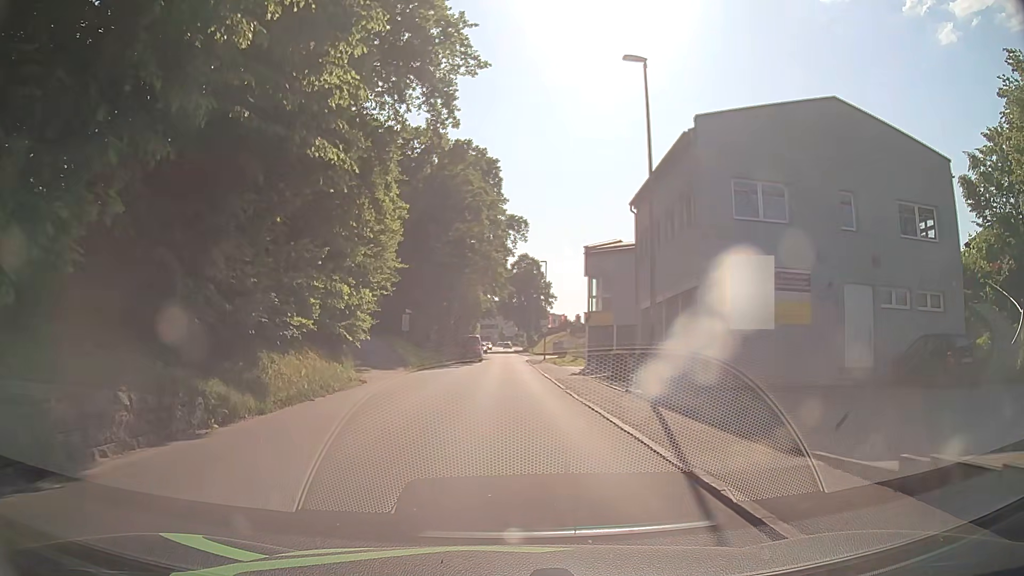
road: tertiary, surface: asphalt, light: Day
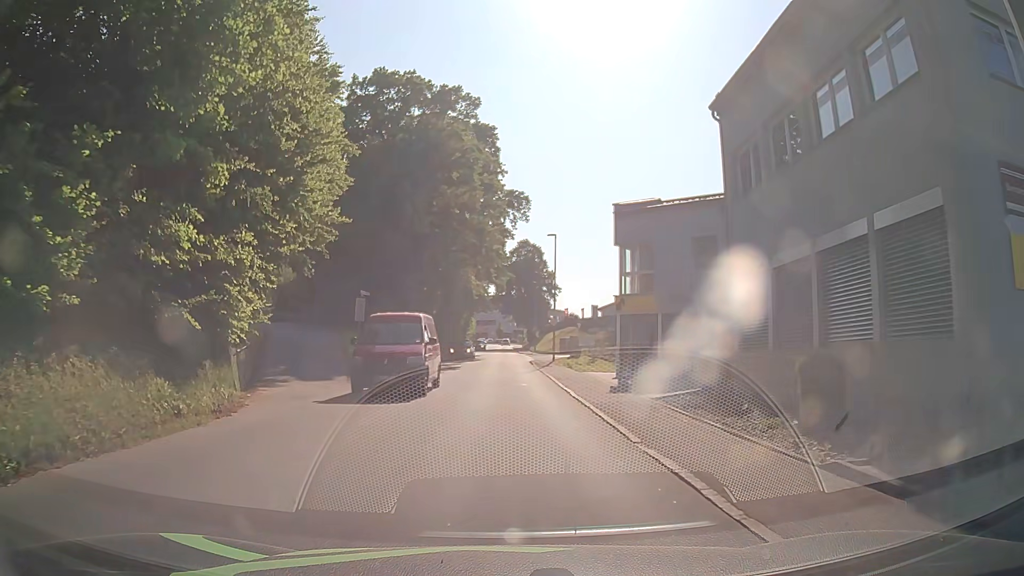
(0.0, +12.4) m; +1°
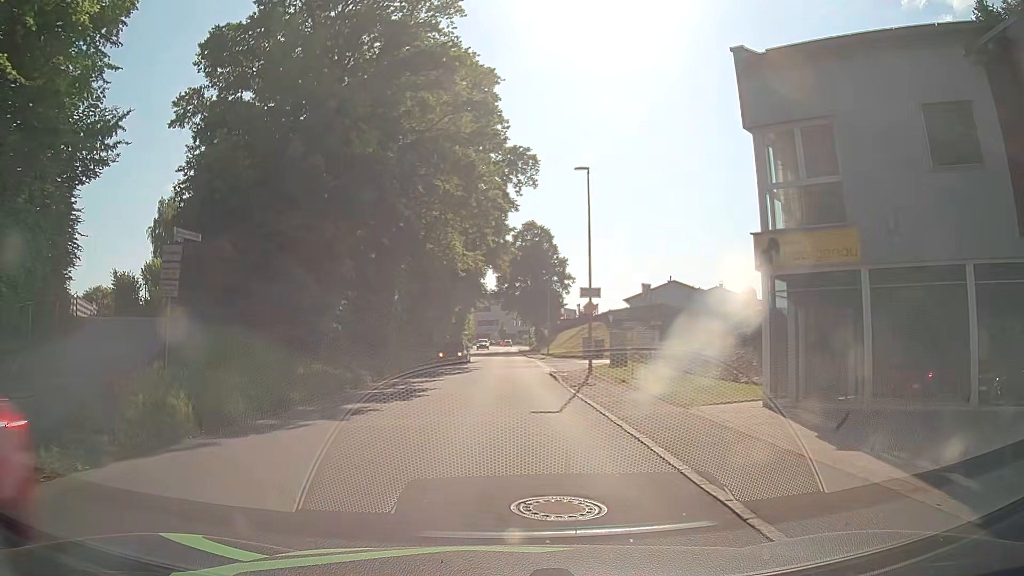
(-0.4, +17.0) m; +1°
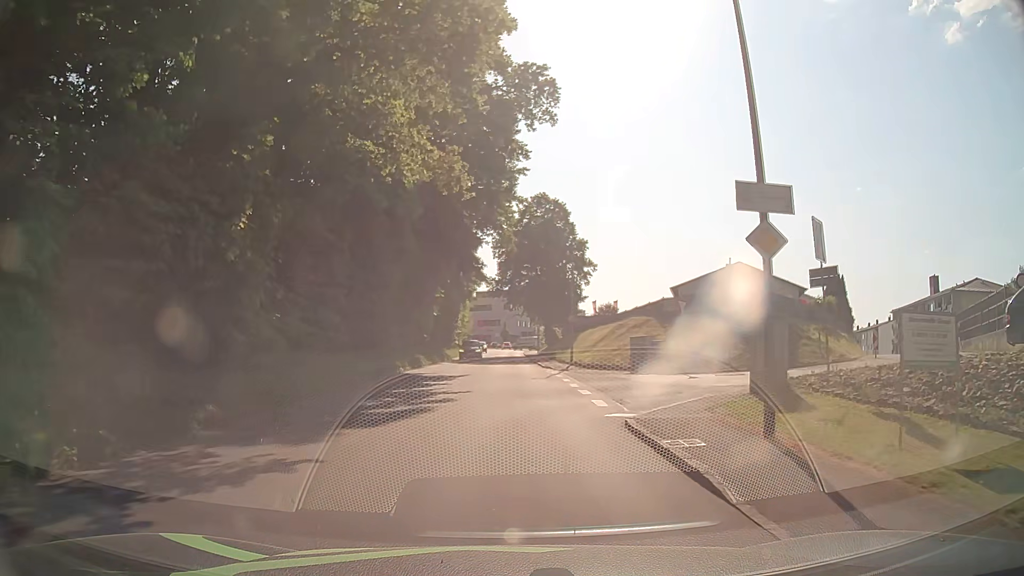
(-0.8, +17.7) m; -2°
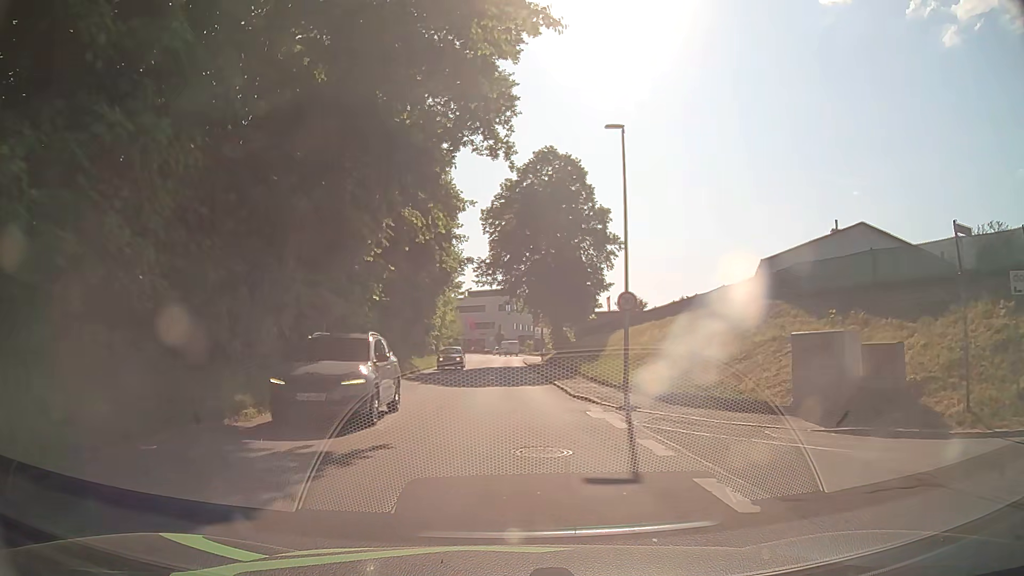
(-0.1, +18.3) m; 0°
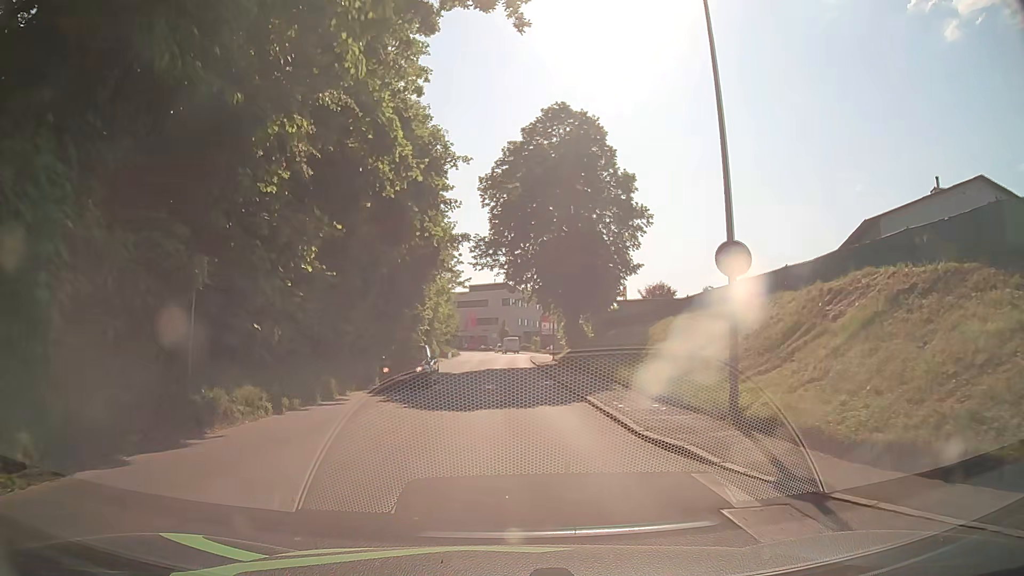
(+0.1, +9.1) m; 0°
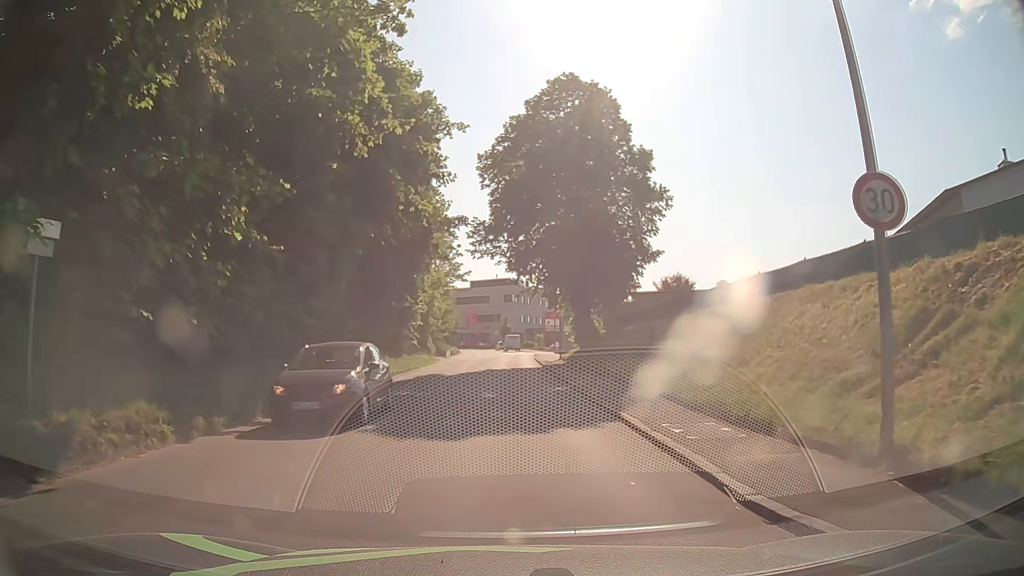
(0.0, +4.6) m; 0°
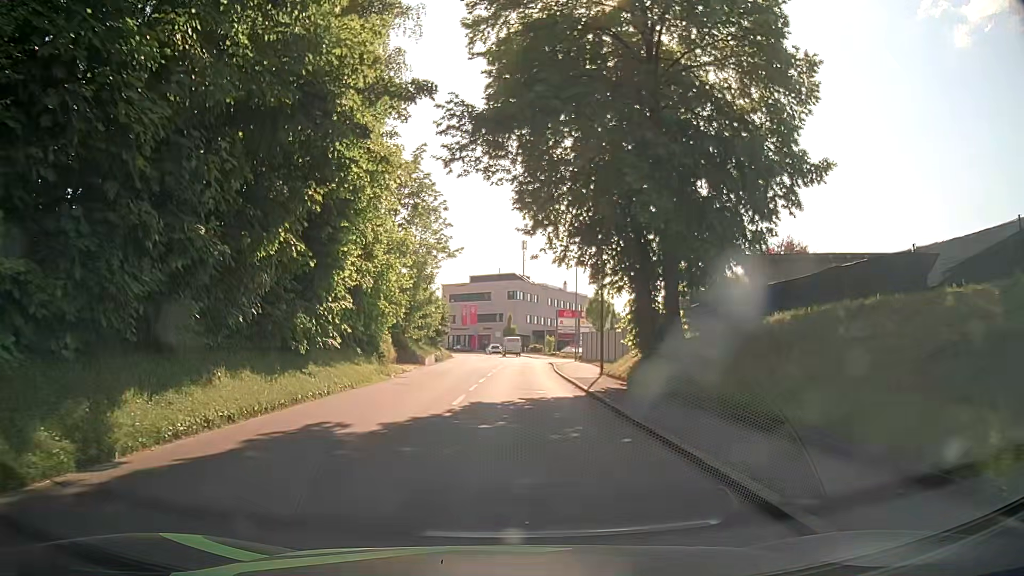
(-0.3, +18.5) m; 0°
(0, +10) (0, +20) (0, +30) (0, +40) (0, +50) (+1, +60) (+1, +70) (0, +80) (-1, +90) (-3, +100) m
